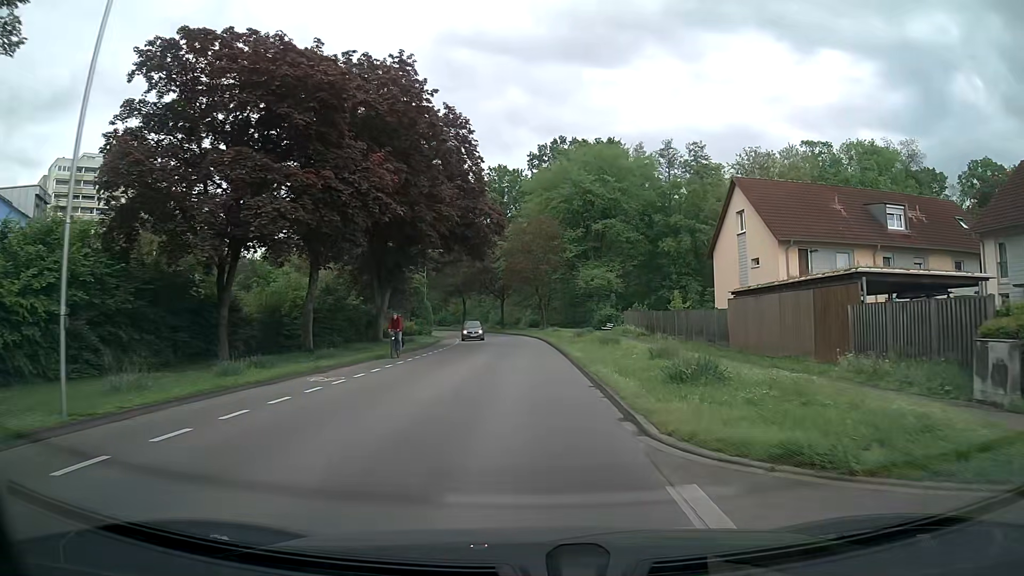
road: tertiary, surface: asphalt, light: Day
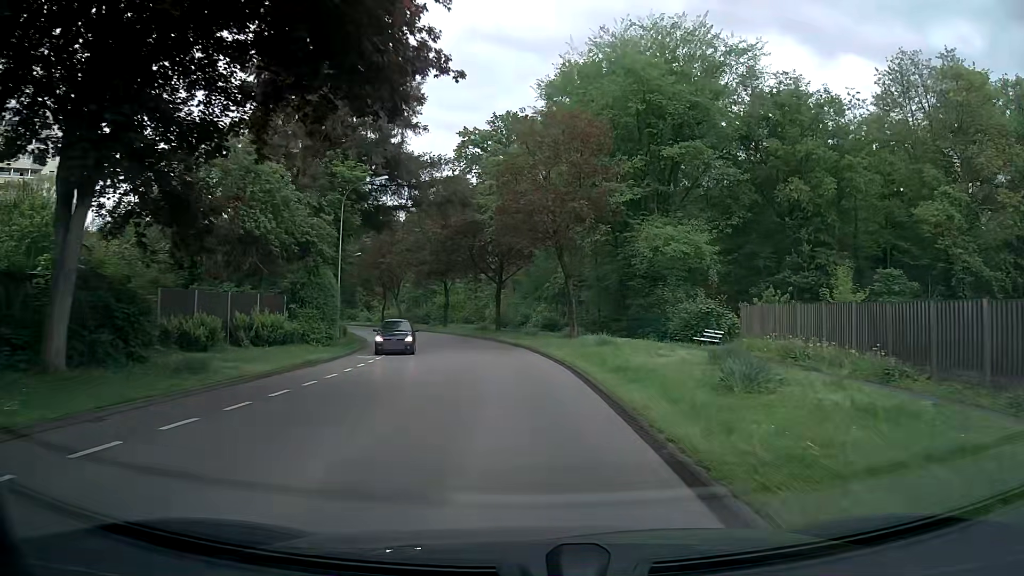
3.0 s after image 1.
(+0.3, +32.6) m; -1°
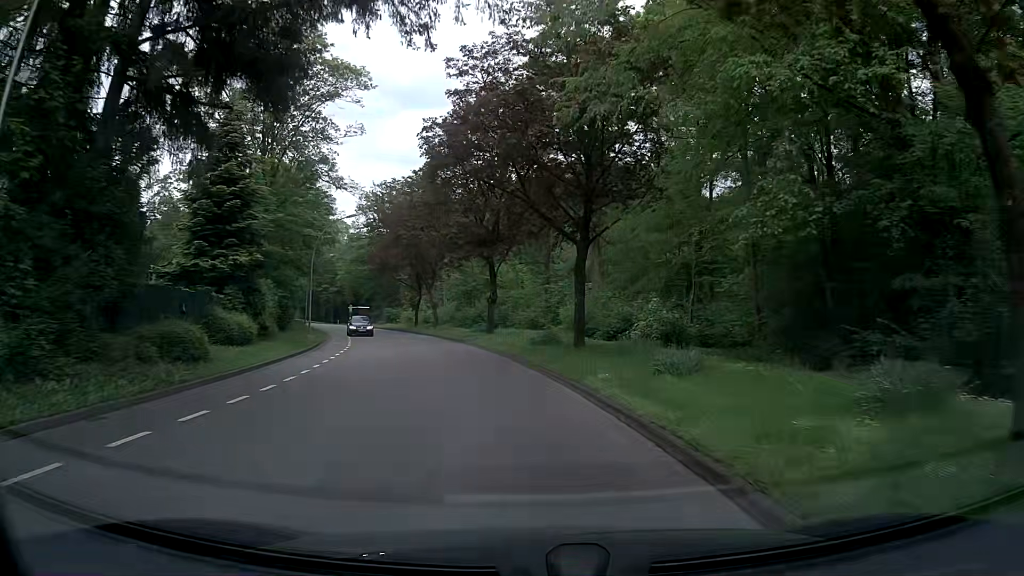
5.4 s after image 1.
(-1.0, +26.7) m; -6°
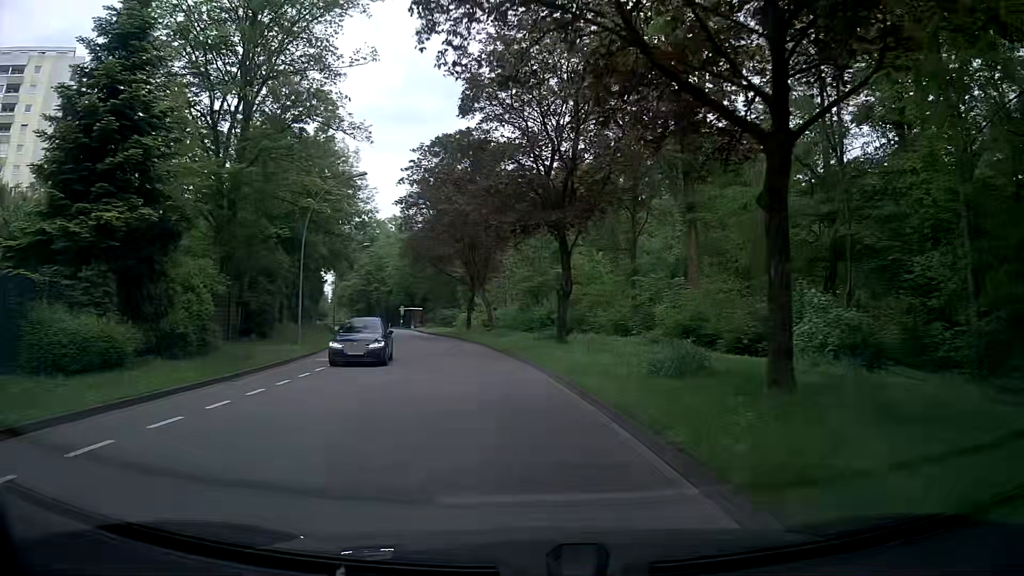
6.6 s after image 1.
(-0.8, +13.5) m; -7°
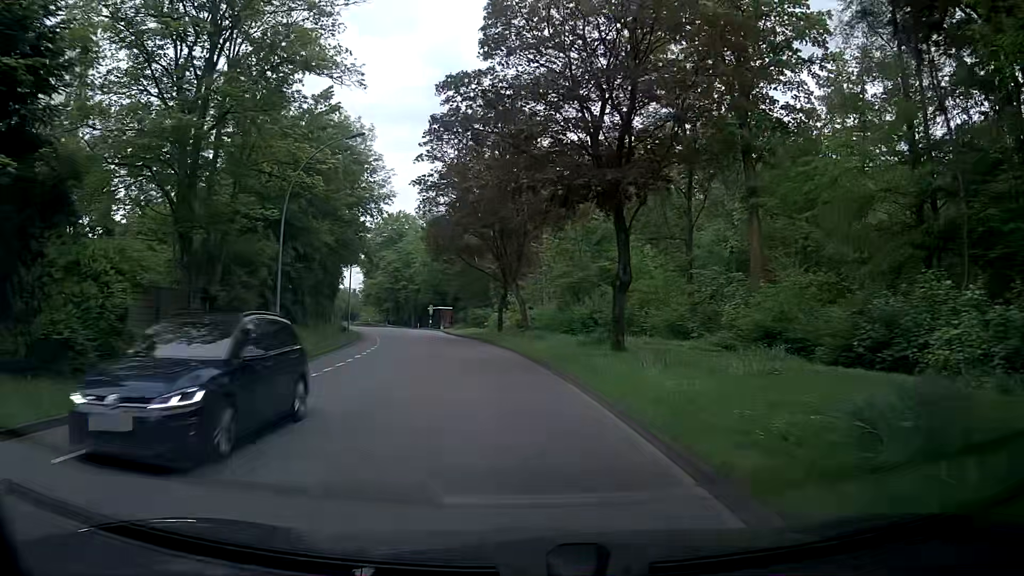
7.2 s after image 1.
(-0.2, +6.8) m; -3°
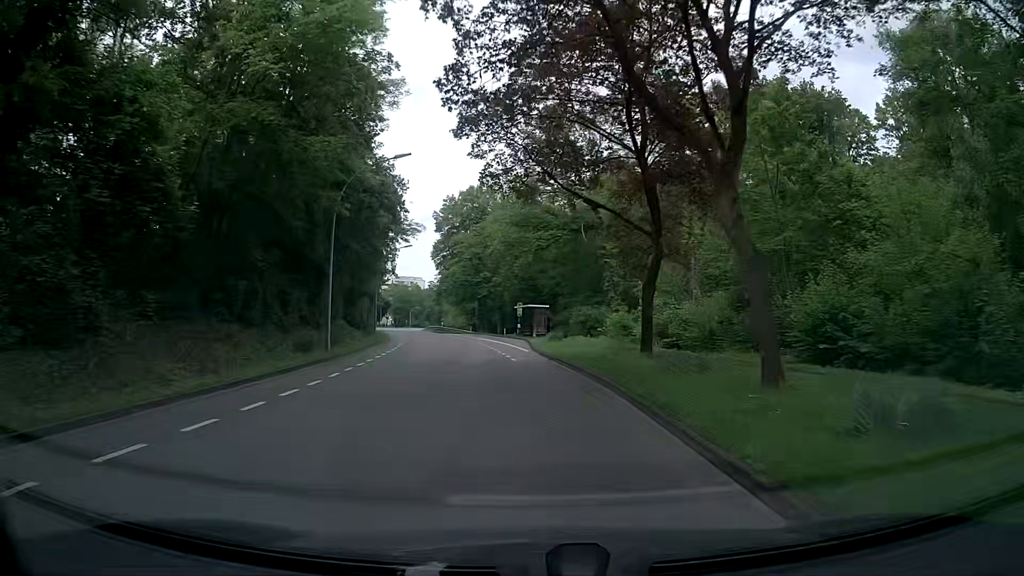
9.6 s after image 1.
(-2.2, +27.2) m; -9°
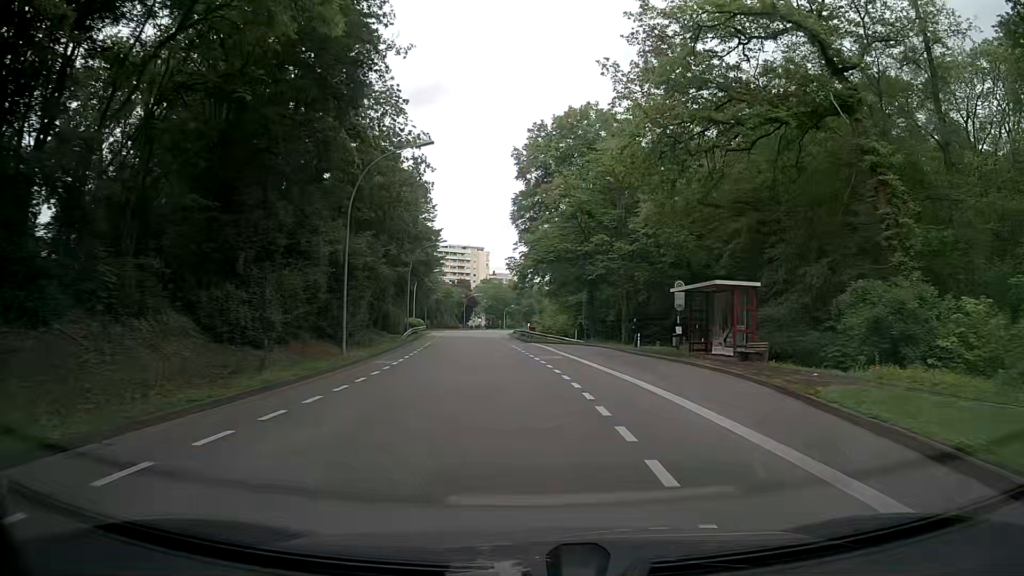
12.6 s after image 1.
(-3.0, +34.2) m; -9°
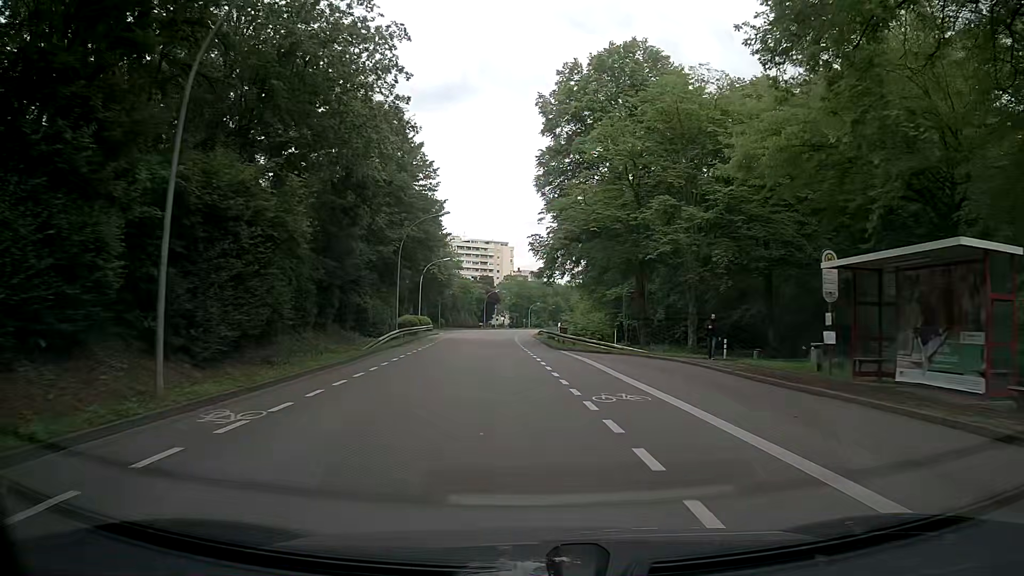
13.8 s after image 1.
(-0.3, +13.8) m; -2°
(0, +10) (0, +20) (-1, +30) (-2, +40) (-2, +50) (-2, +60) (-2, +70) (-2, +80) (-2, +90) (-2, +100) m
